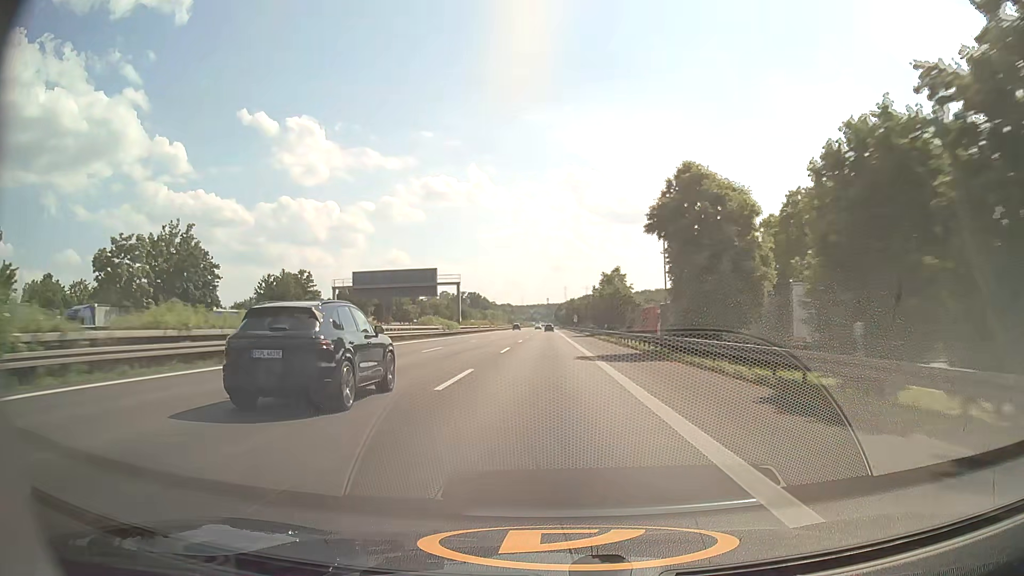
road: motorway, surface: asphalt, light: Day
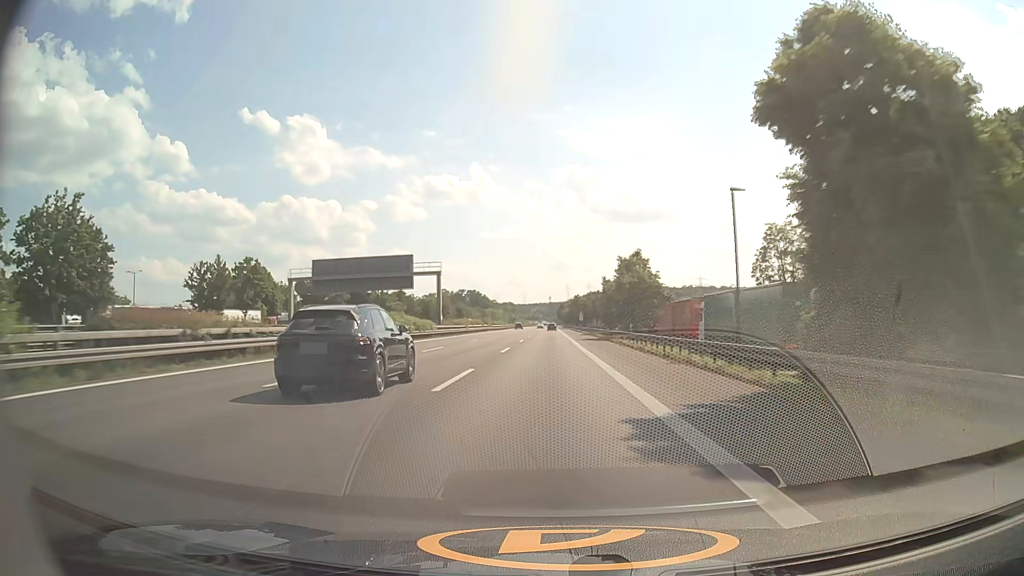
(0.0, +18.1) m; 0°
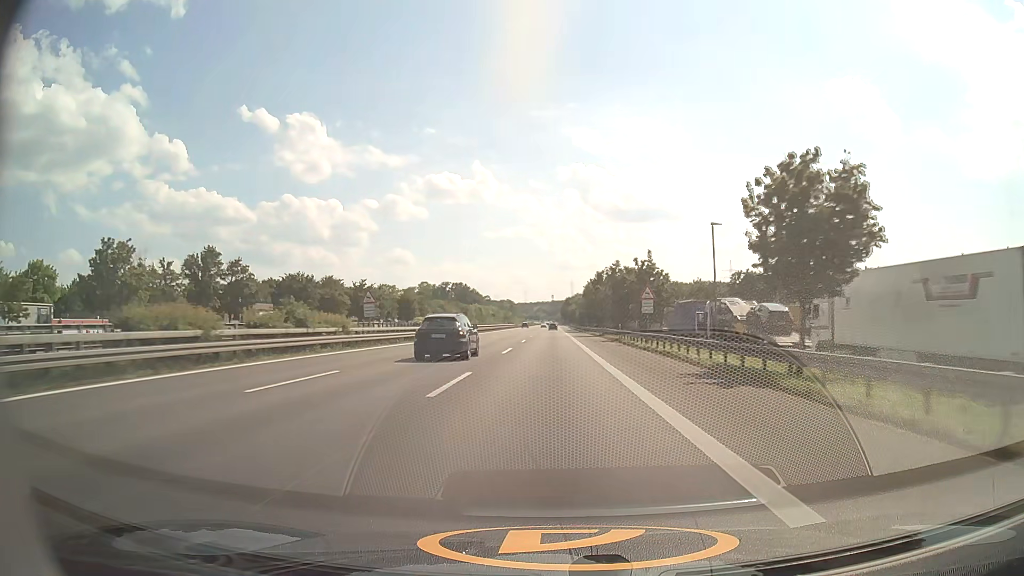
(-0.3, +90.6) m; 0°
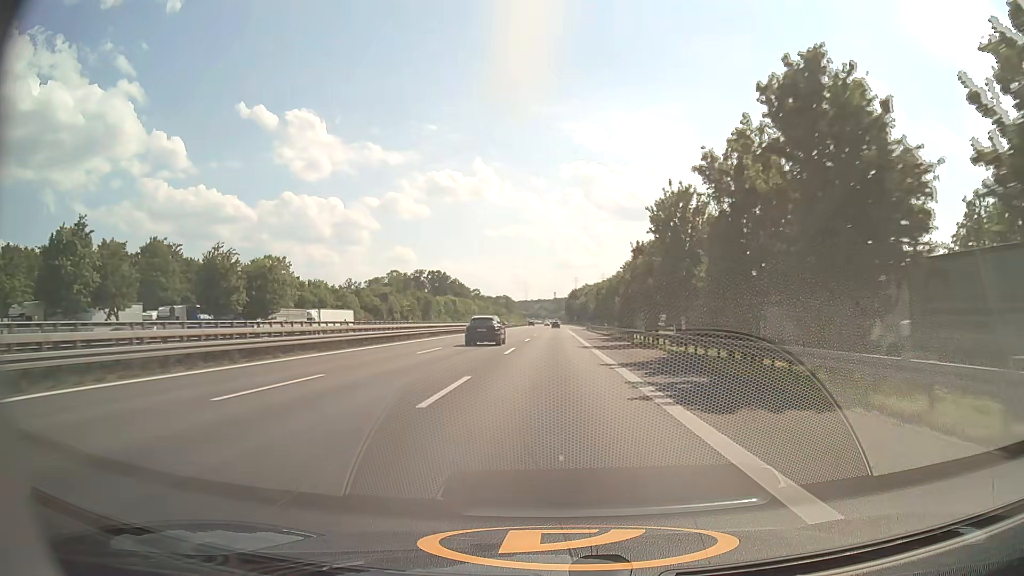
(-0.2, +91.5) m; 0°
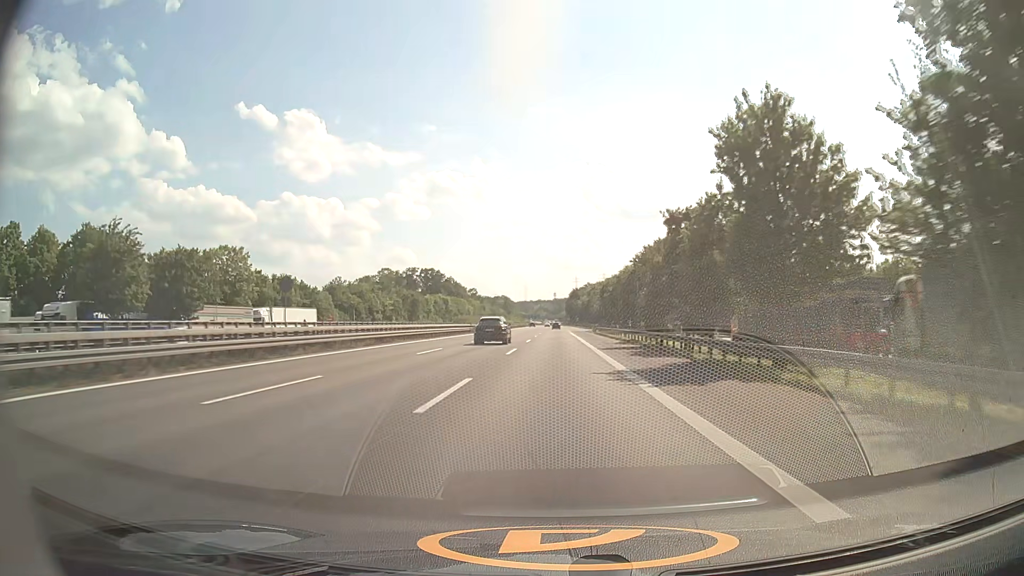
(0.0, +18.4) m; 0°
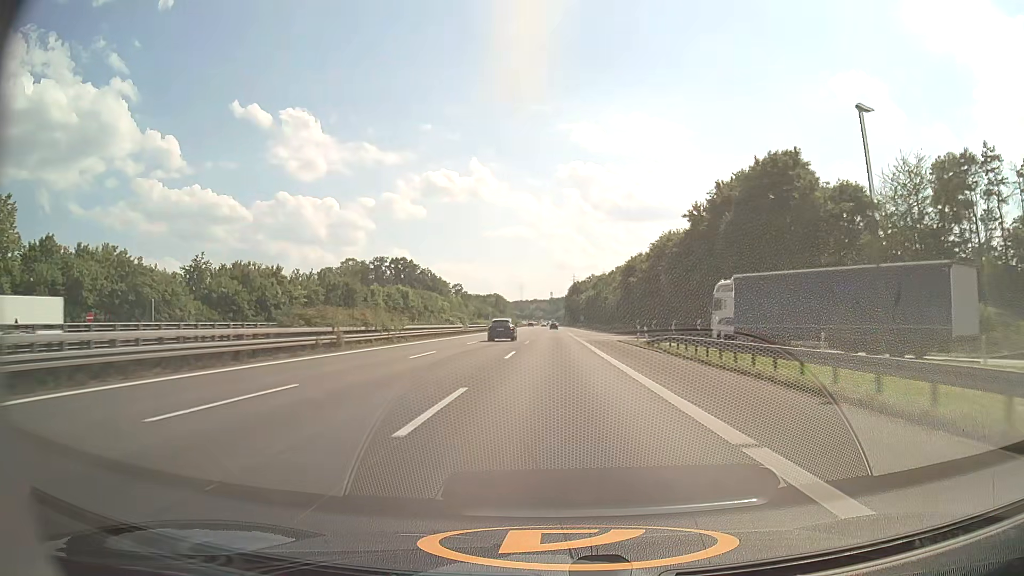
(+0.2, +55.4) m; 0°
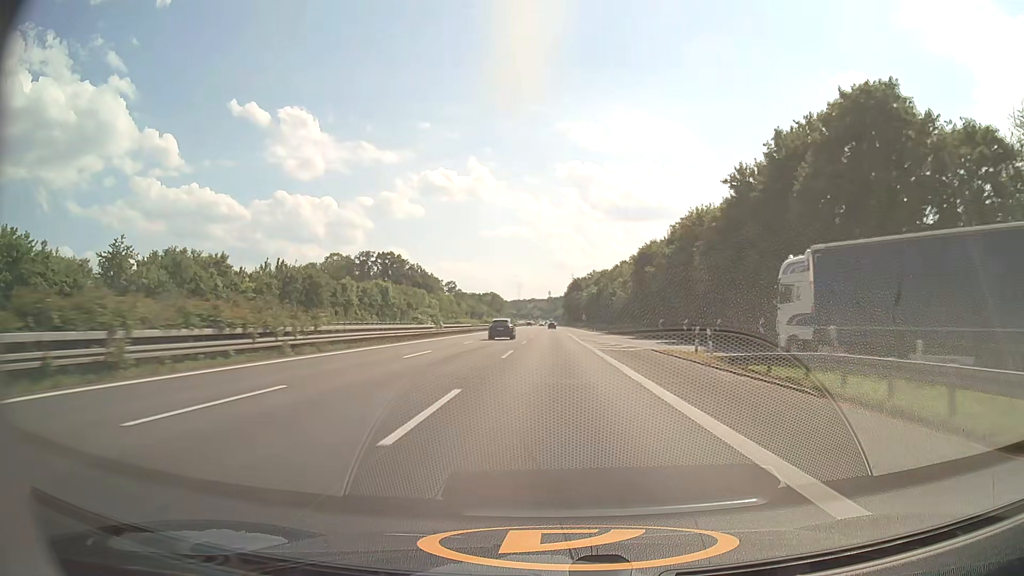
(+0.1, +18.5) m; 0°
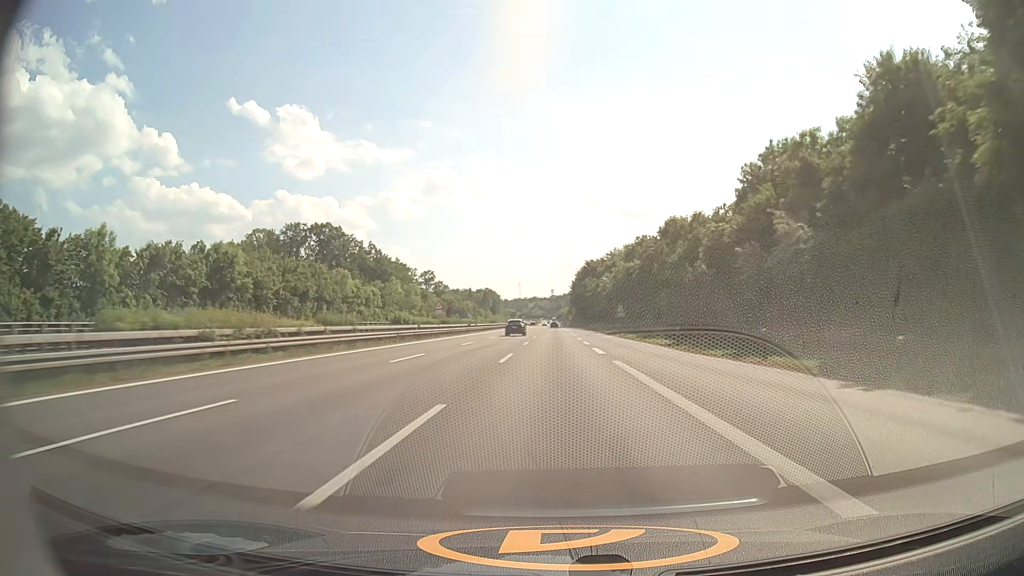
(-0.2, +74.3) m; 0°
(0, +10) (0, +20) (0, +30) (0, +40) (0, +50) (0, +60) (0, +70) (0, +80) (0, +90) (0, +100) m
